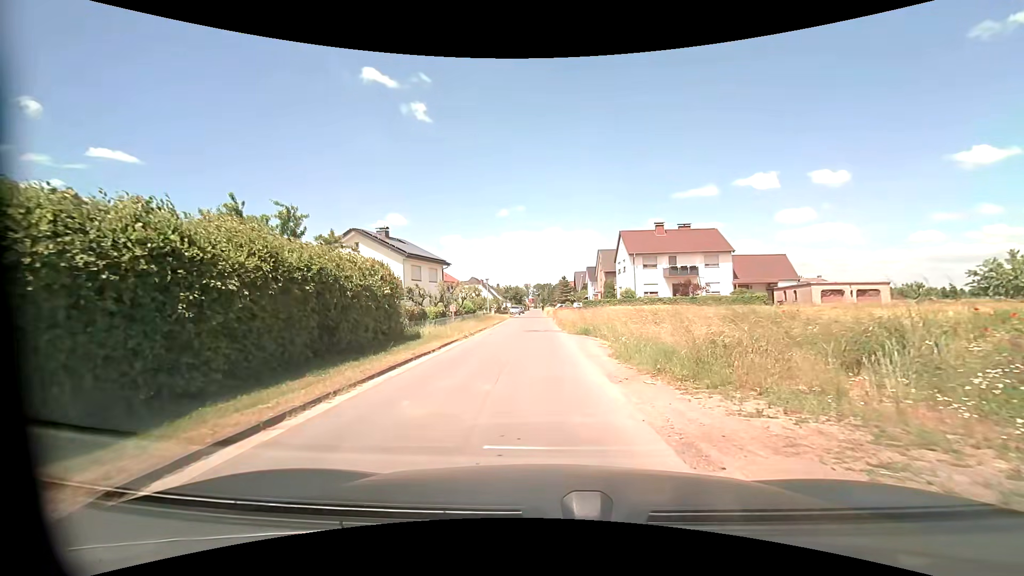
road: residential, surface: asphalt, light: Day
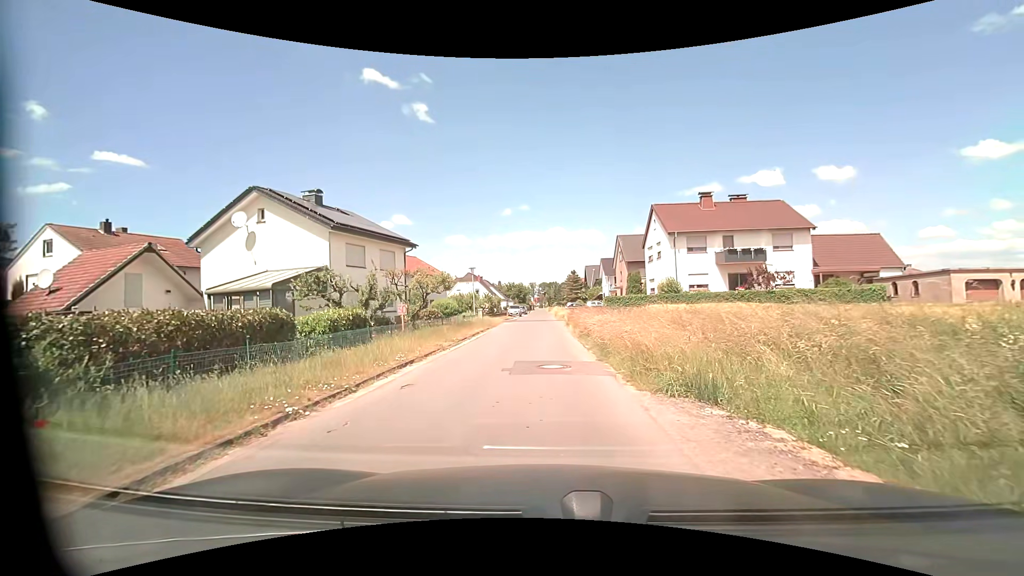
(-0.1, +16.1) m; 0°
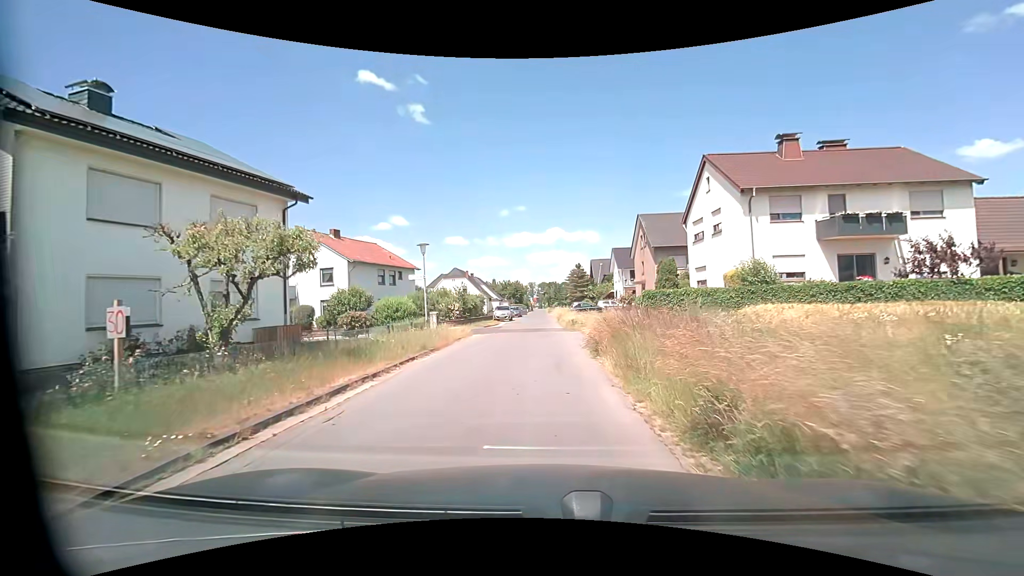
(-0.1, +16.7) m; 0°
(0, +10) (0, +20) (0, +30) (0, +40) (0, +50) (0, +60) (0, +70) (0, +80) (-1, +90) (-1, +100) m
